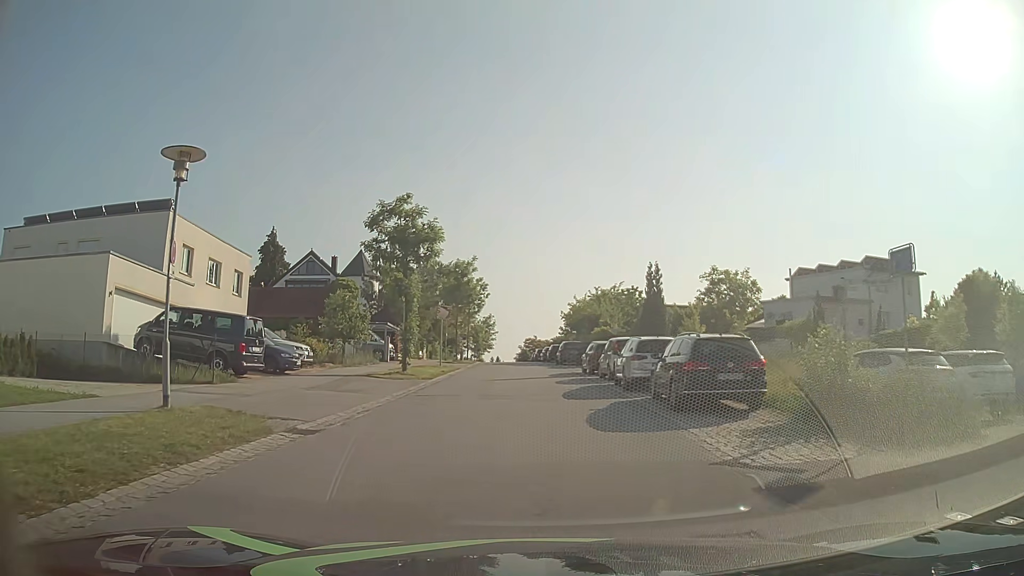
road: residential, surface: asphalt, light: Day
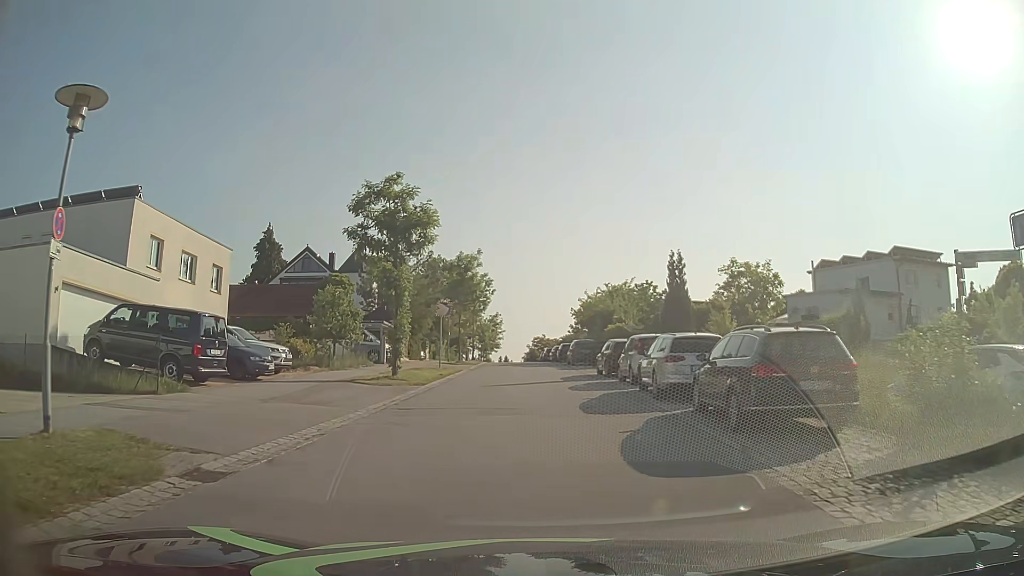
(0.0, +3.5) m; -1°
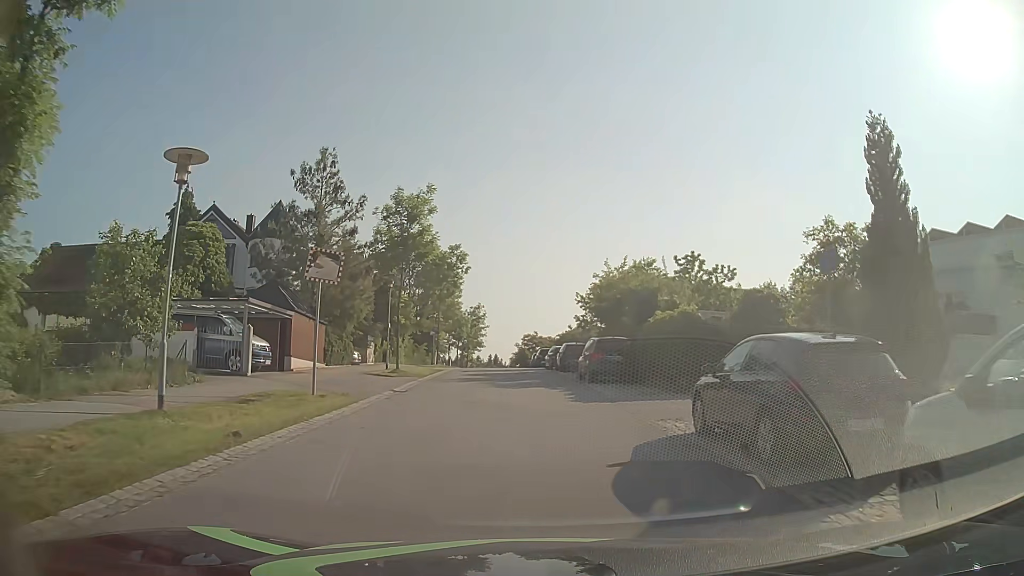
(+0.1, +18.8) m; +1°
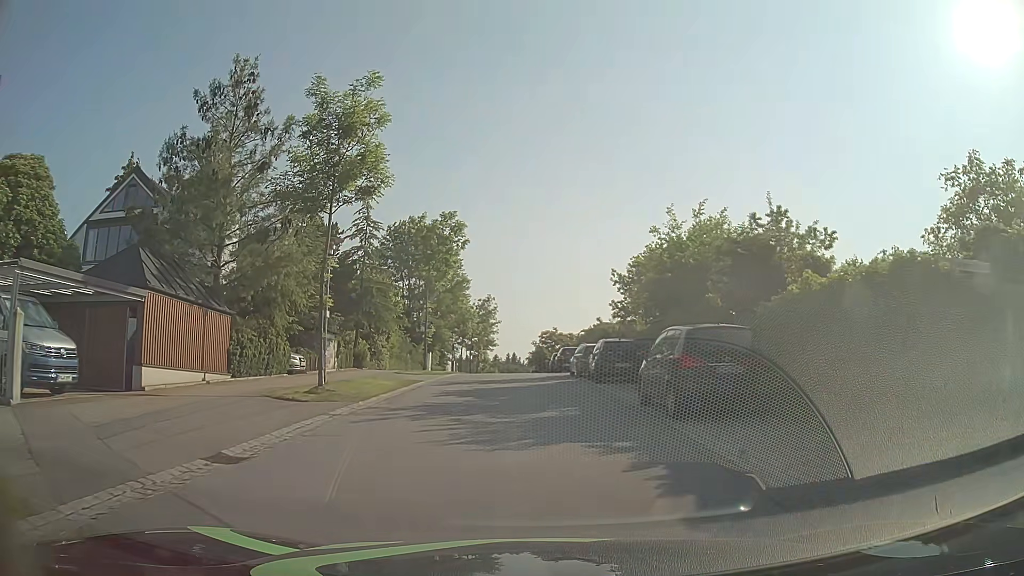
(-0.1, +12.1) m; -1°
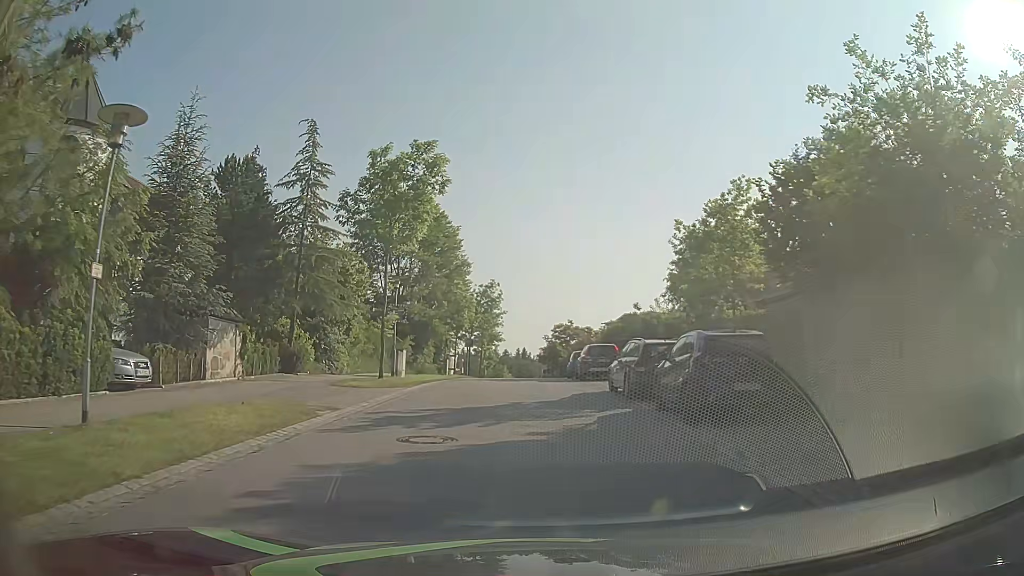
(-0.4, +12.4) m; -2°
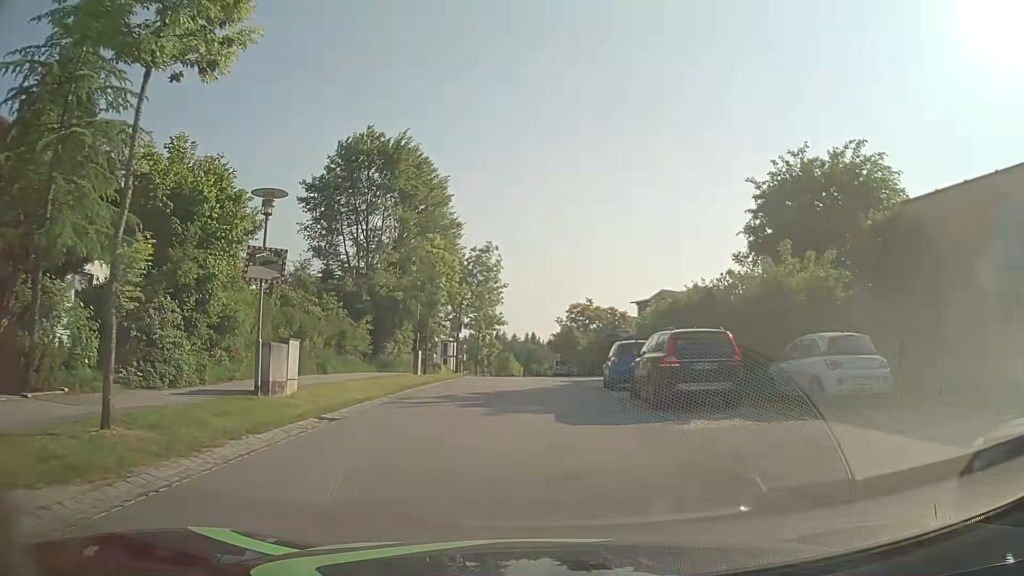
(-0.2, +15.9) m; -3°
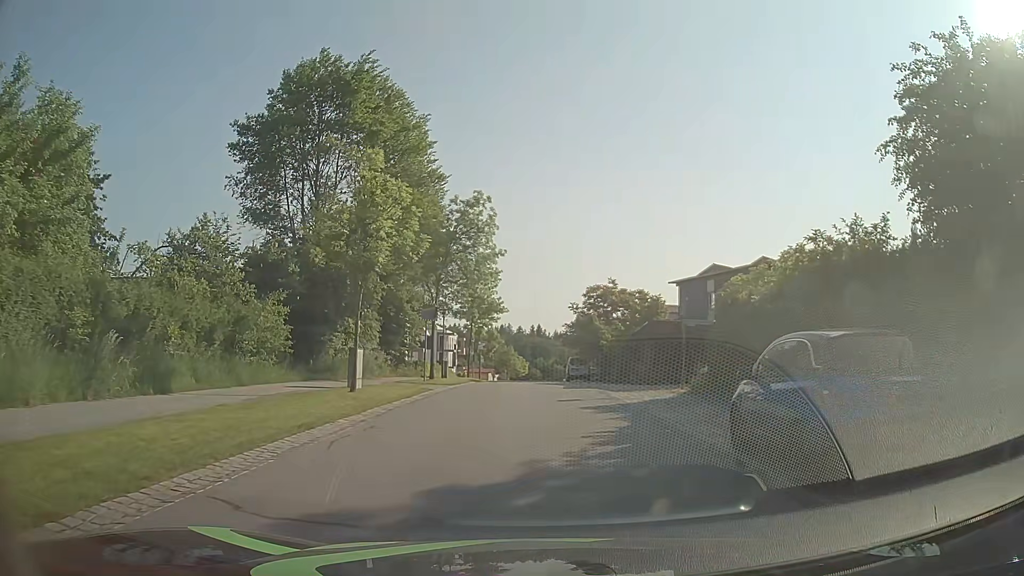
(+0.2, +13.9) m; +1°
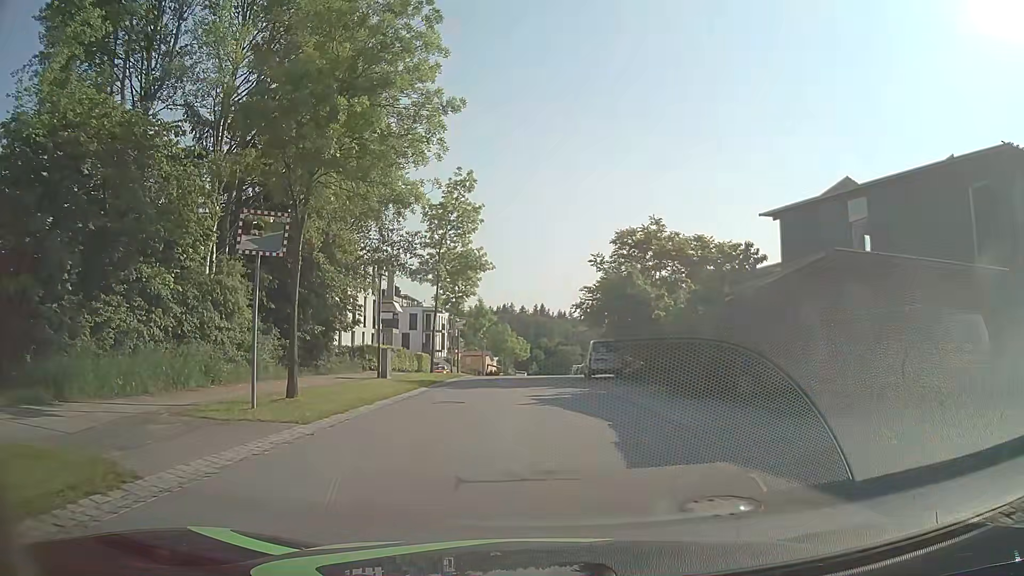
(+0.2, +18.4) m; 0°
